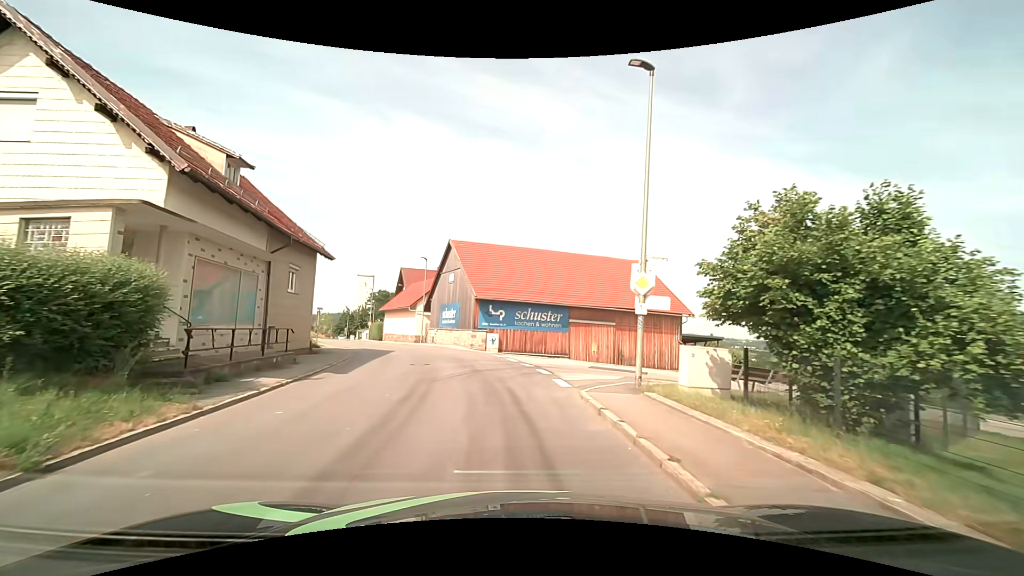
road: tertiary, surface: asphalt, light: Day
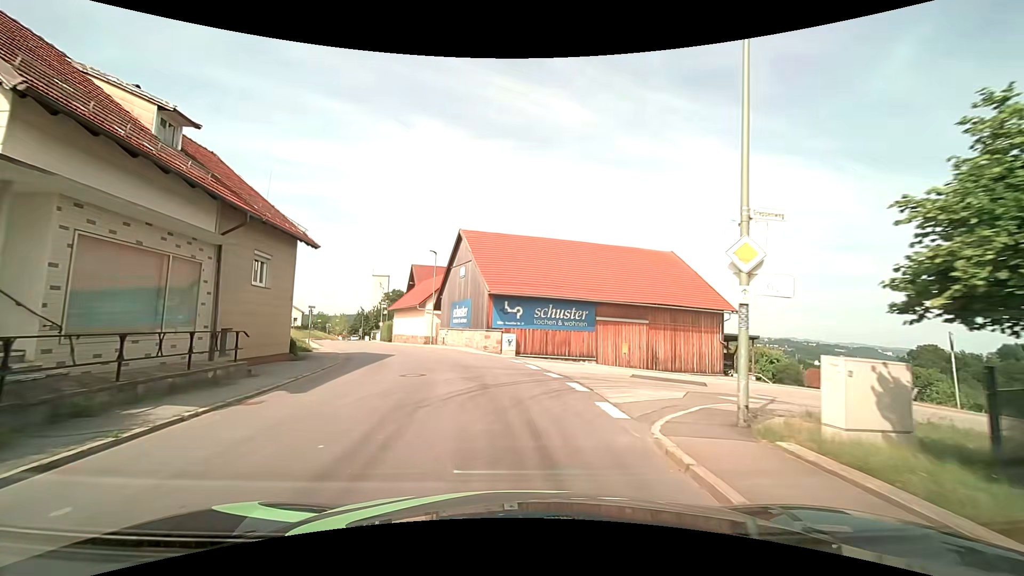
(-0.1, +4.4) m; -2°
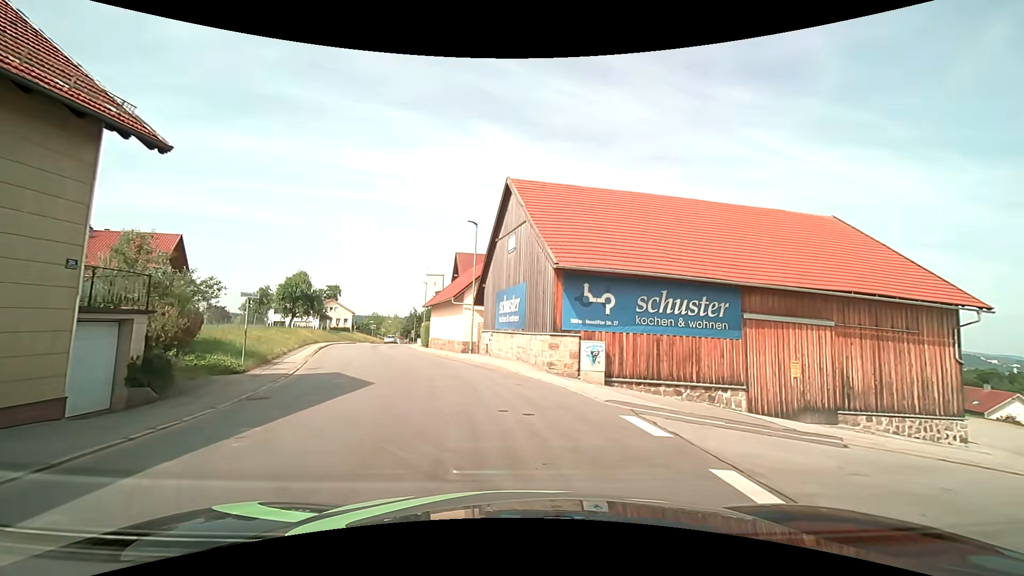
(-0.8, +13.1) m; -7°
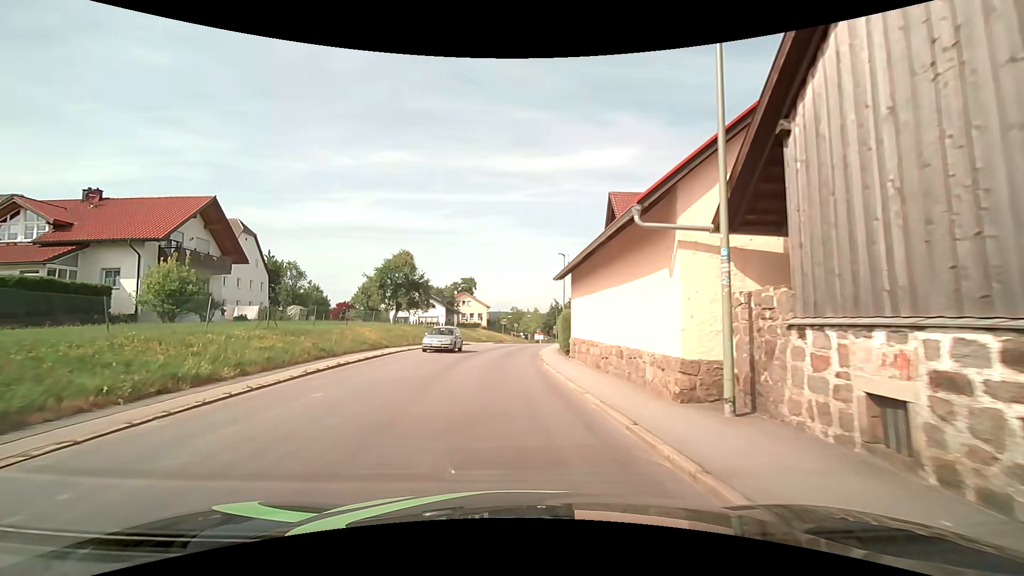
(-2.9, +22.0) m; -16°
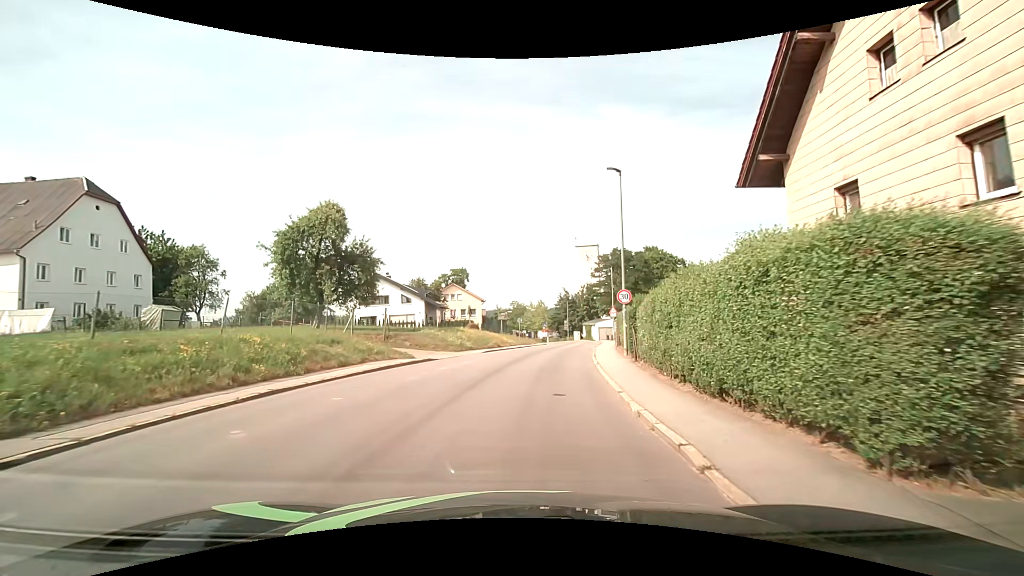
(-0.6, +22.8) m; -1°
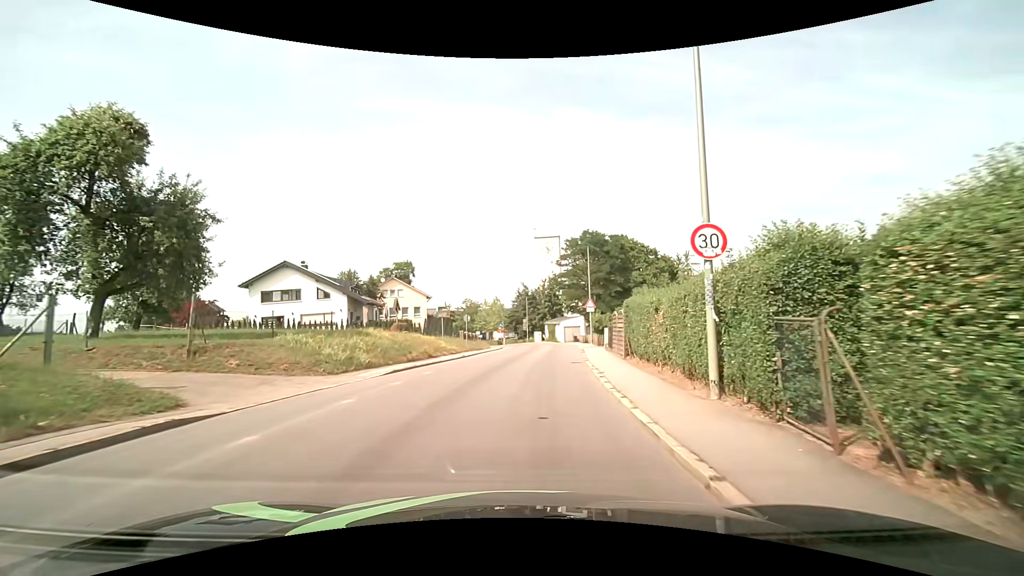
(+0.6, +13.7) m; +5°
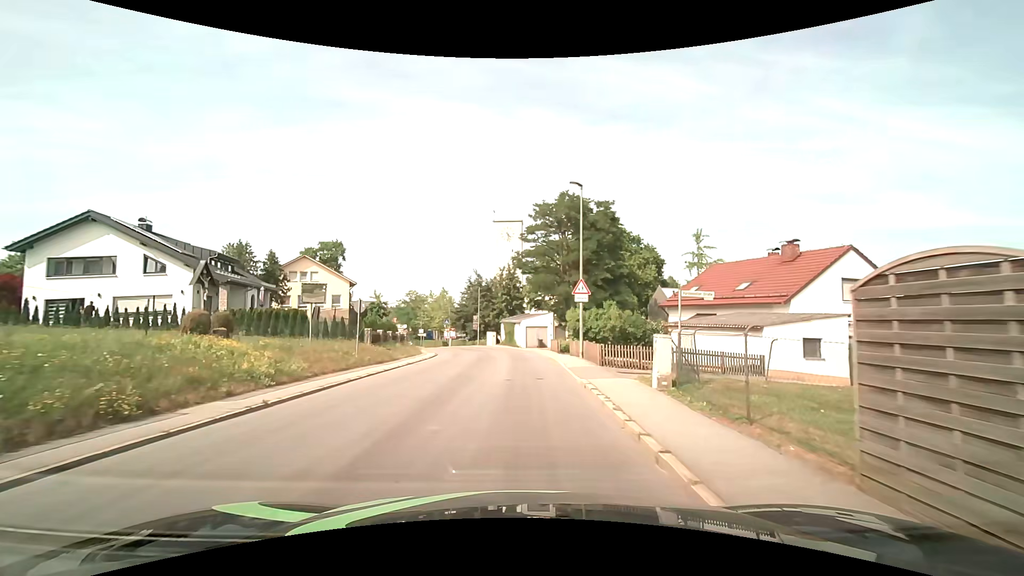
(+1.0, +18.0) m; +5°
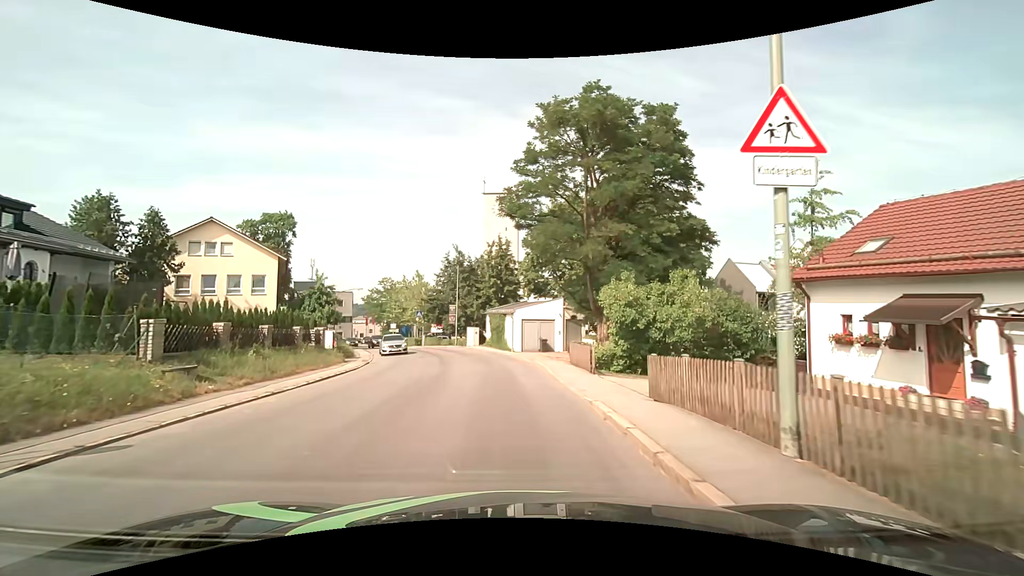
(+0.4, +18.2) m; +1°
(0, +10) (-1, +20) (-2, +30) (-5, +40) (-9, +49) (-13, +58) (-17, +67) (-21, +76) (-24, +86) (-28, +95) m
